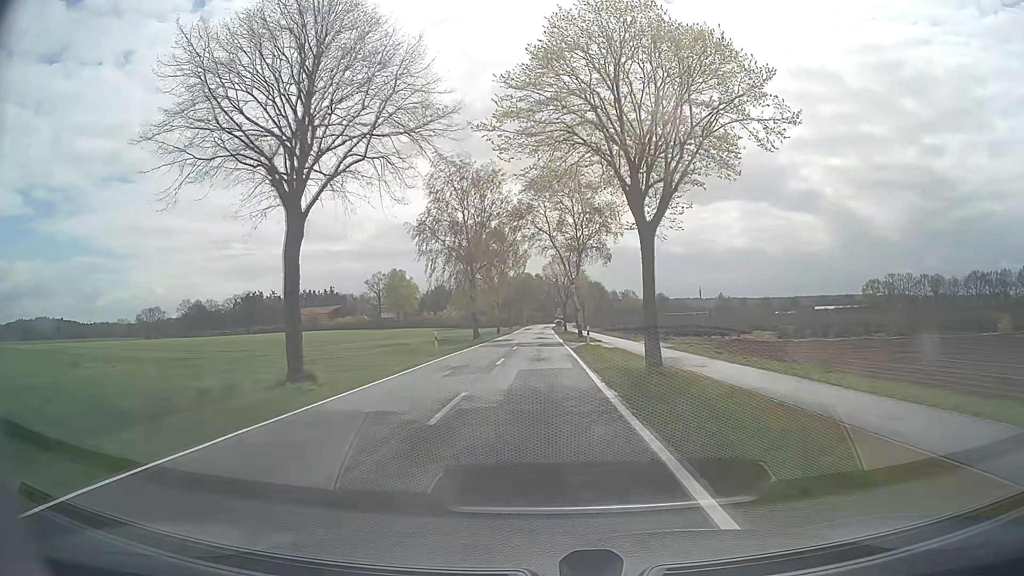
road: secondary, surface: asphalt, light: Day
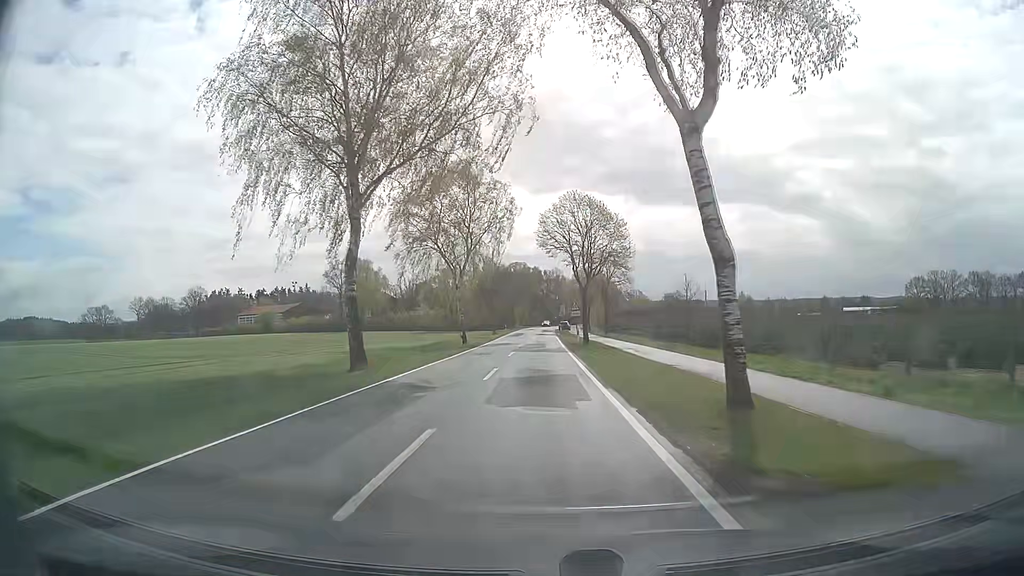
(0.0, +40.3) m; 0°
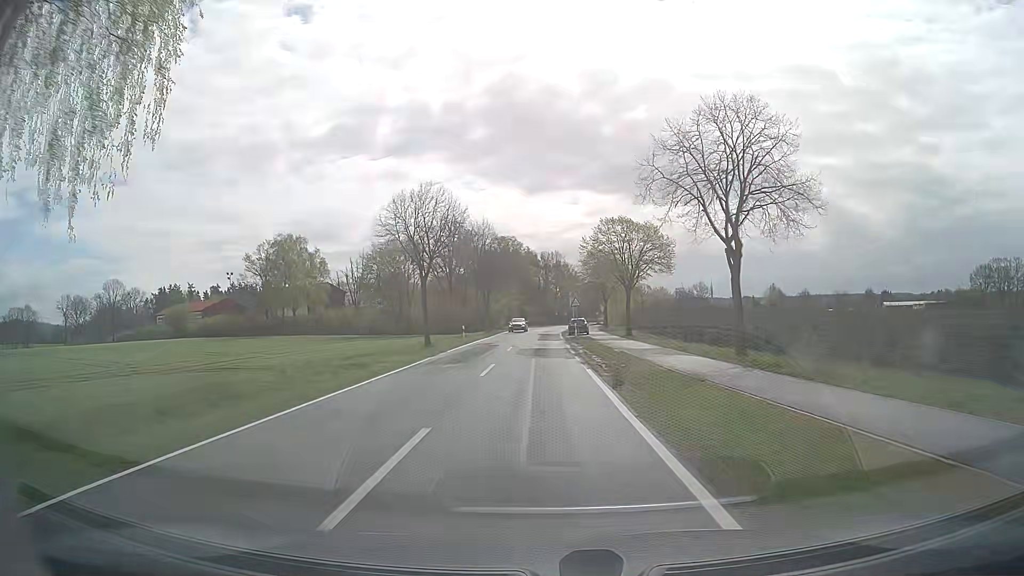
(+0.2, +47.8) m; +1°
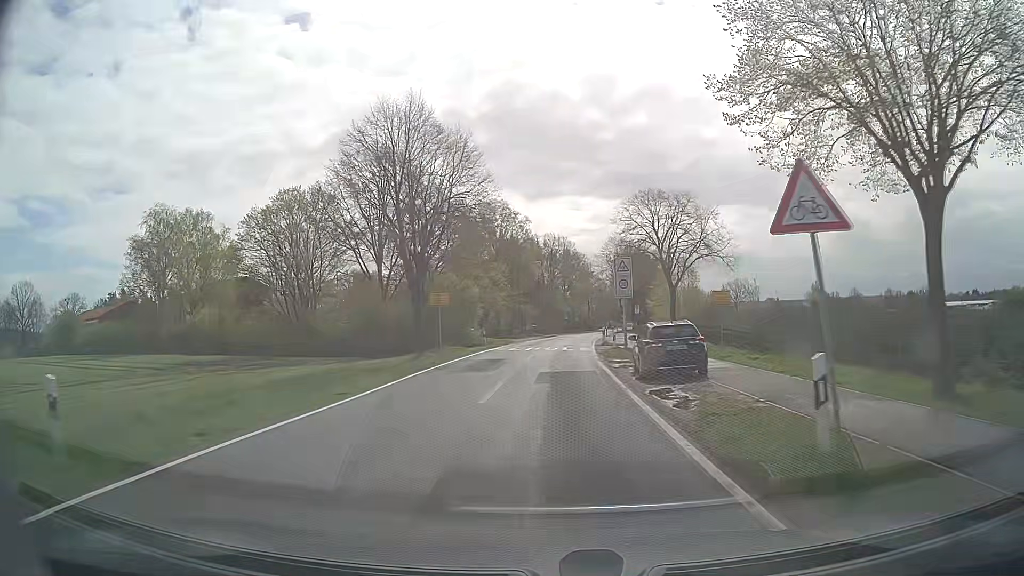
(-0.2, +40.5) m; -1°
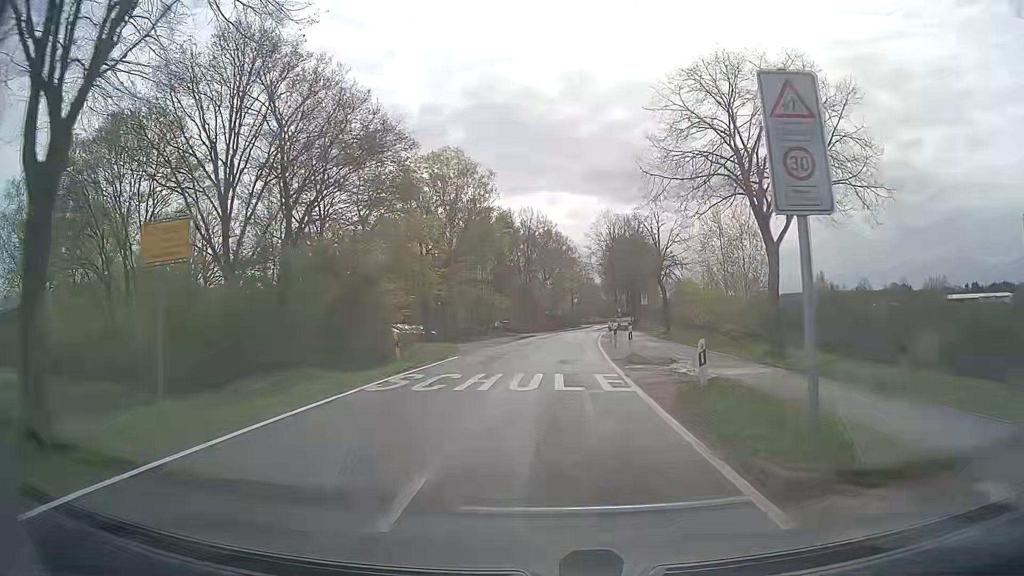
(+0.4, +21.8) m; +2°
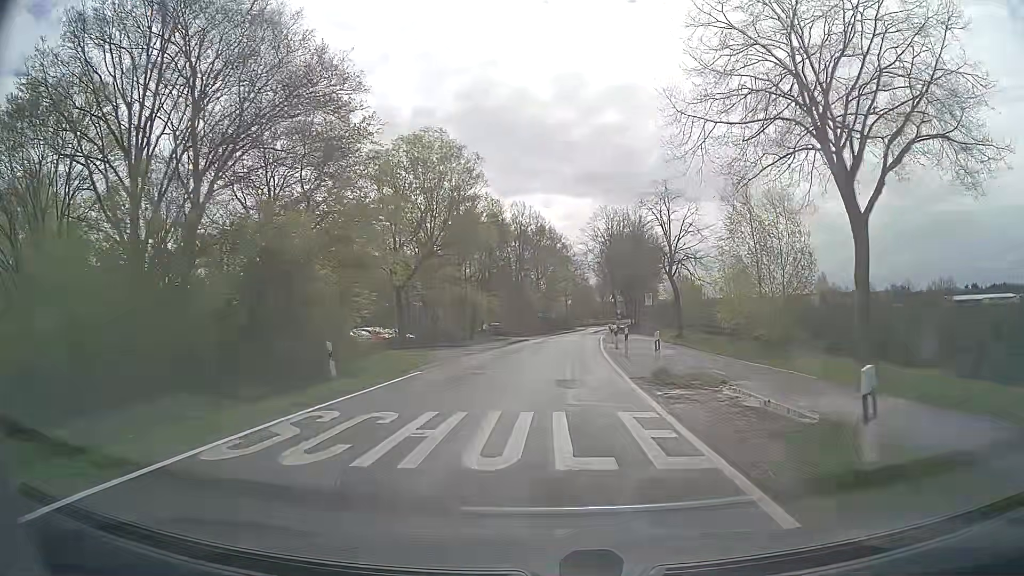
(0.0, +6.5) m; 0°
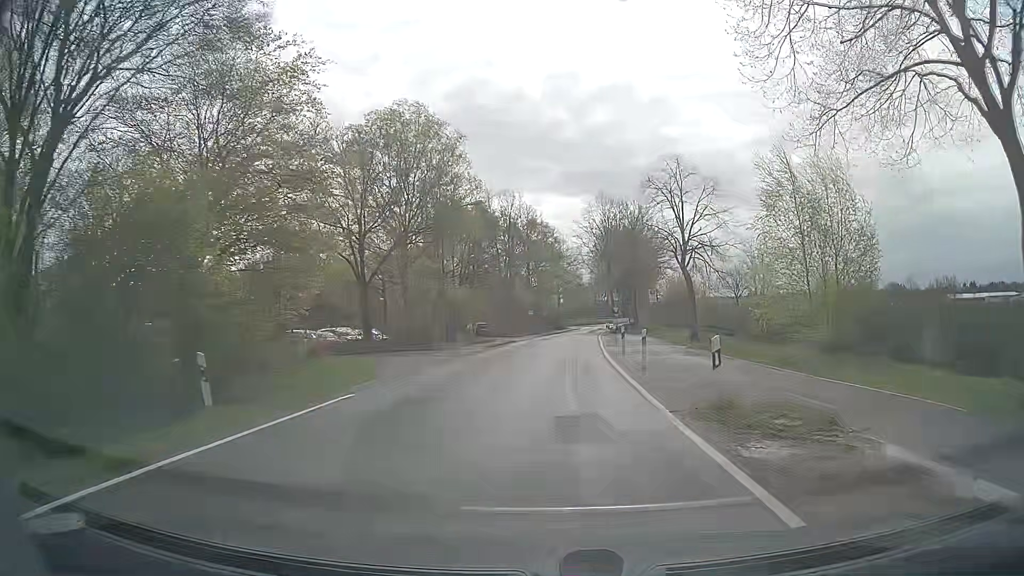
(0.0, +6.2) m; 0°
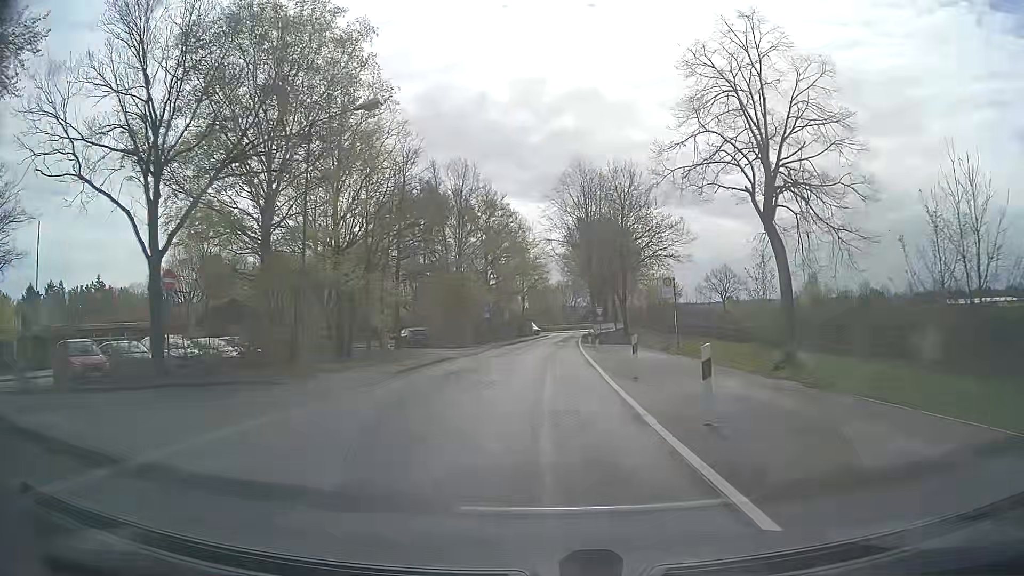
(+0.4, +17.9) m; +3°
(0, +10) (0, +20) (0, +30) (0, +40) (+1, +50) (+1, +60) (+2, +70) (+2, +80) (+3, +90) (+3, +100) m
